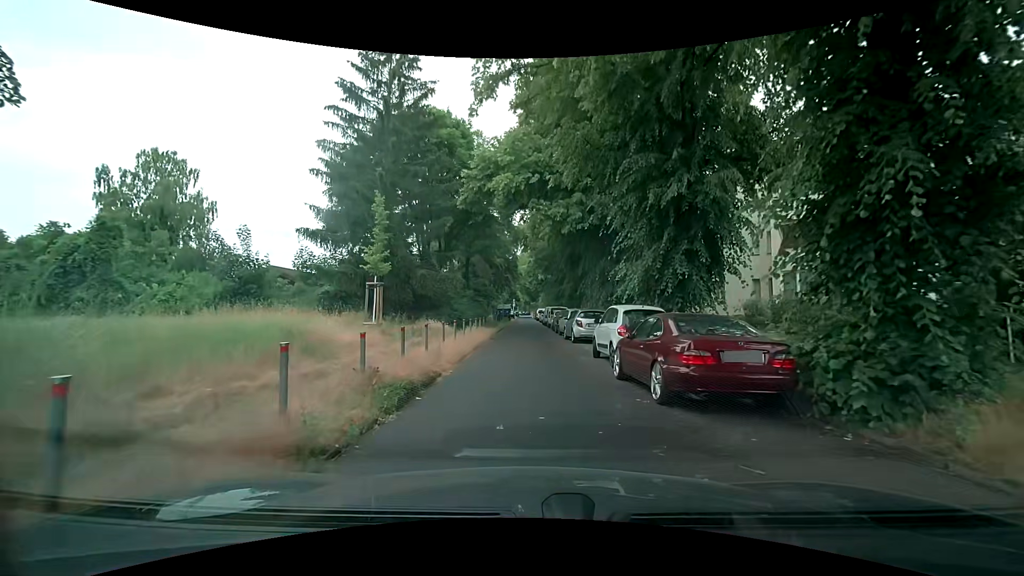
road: residential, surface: asphalt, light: Day
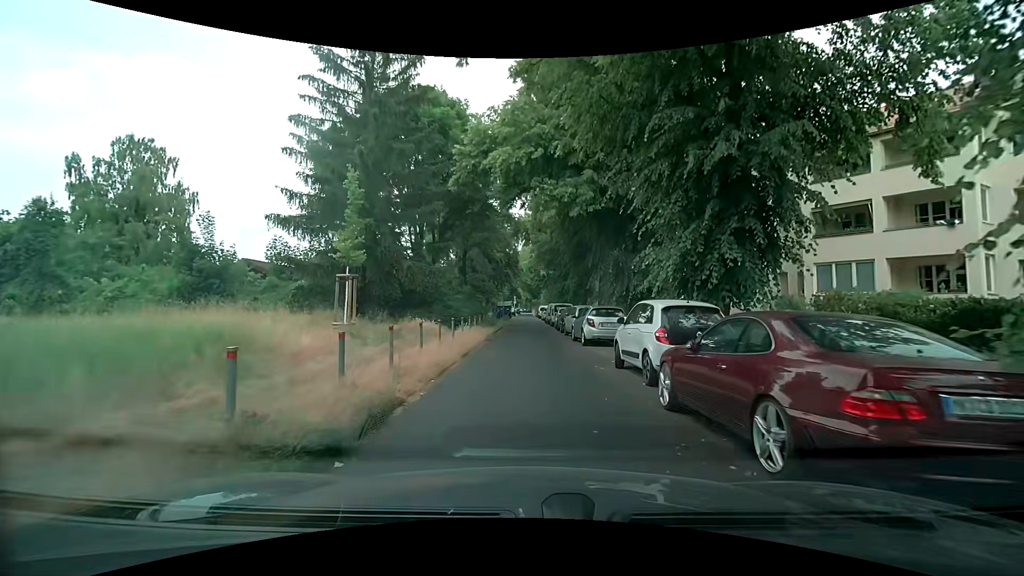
(+0.1, +3.4) m; +2°
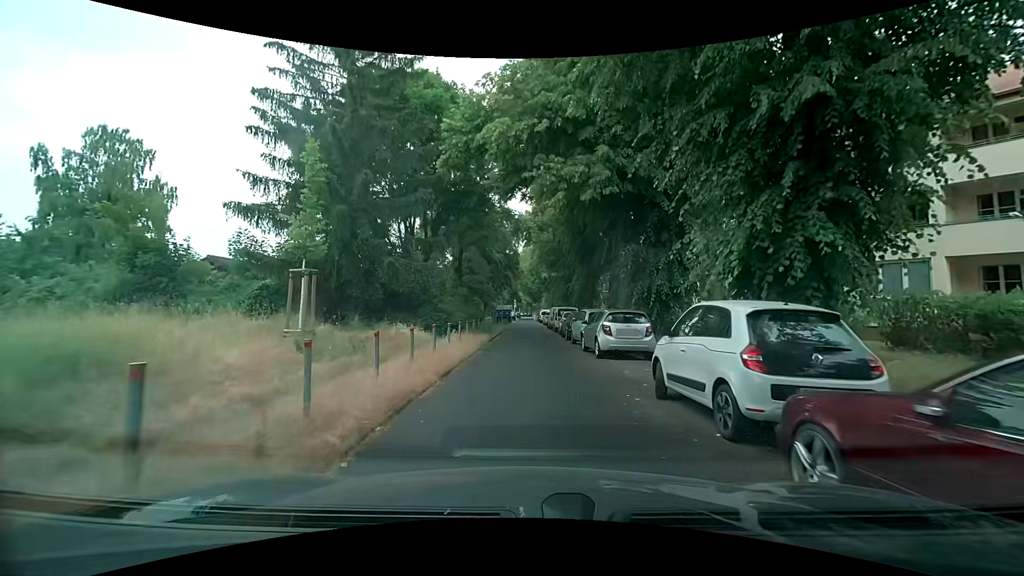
(0.0, +3.4) m; -1°
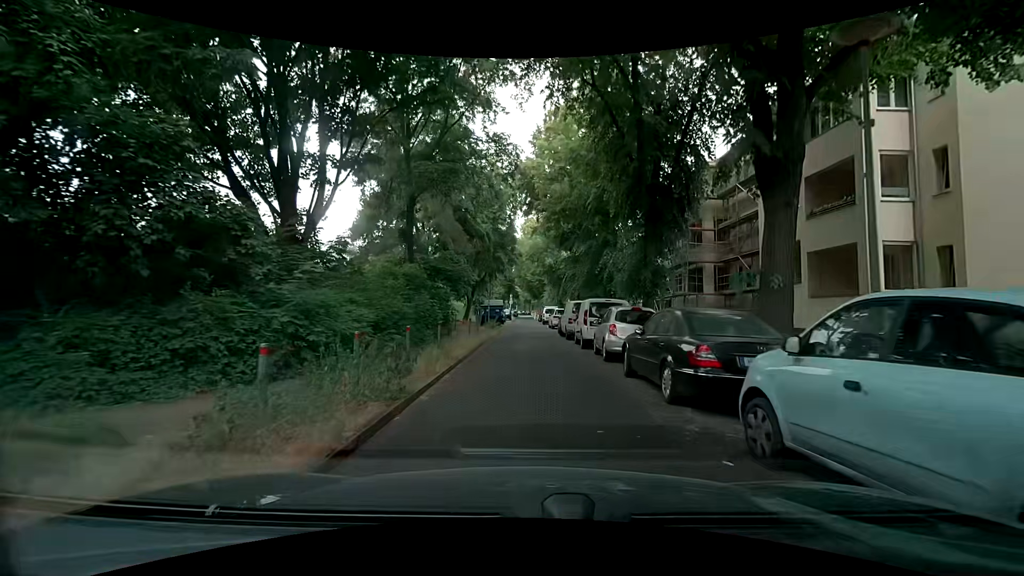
(+0.1, +17.9) m; 0°
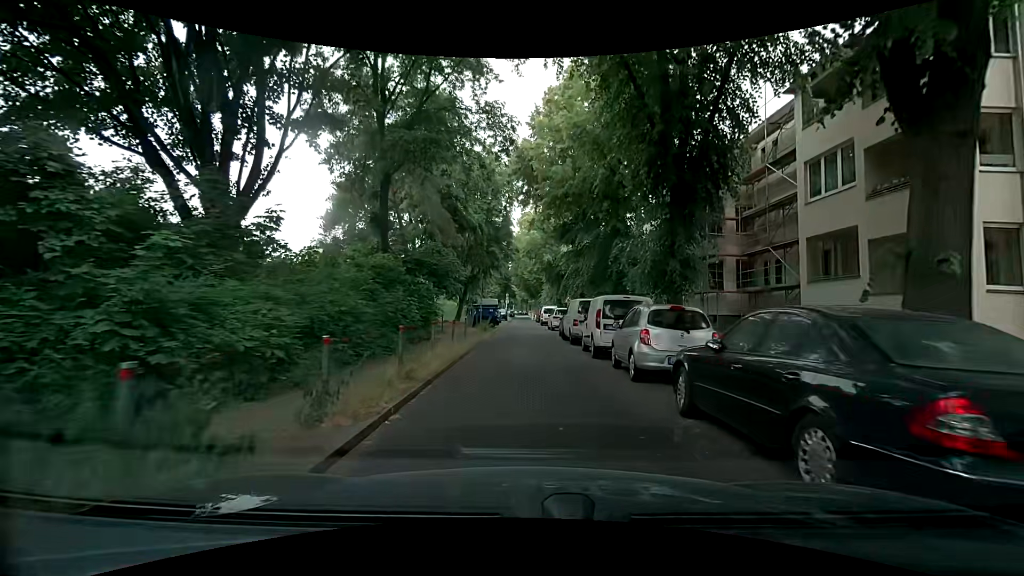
(+0.1, +3.8) m; +3°
